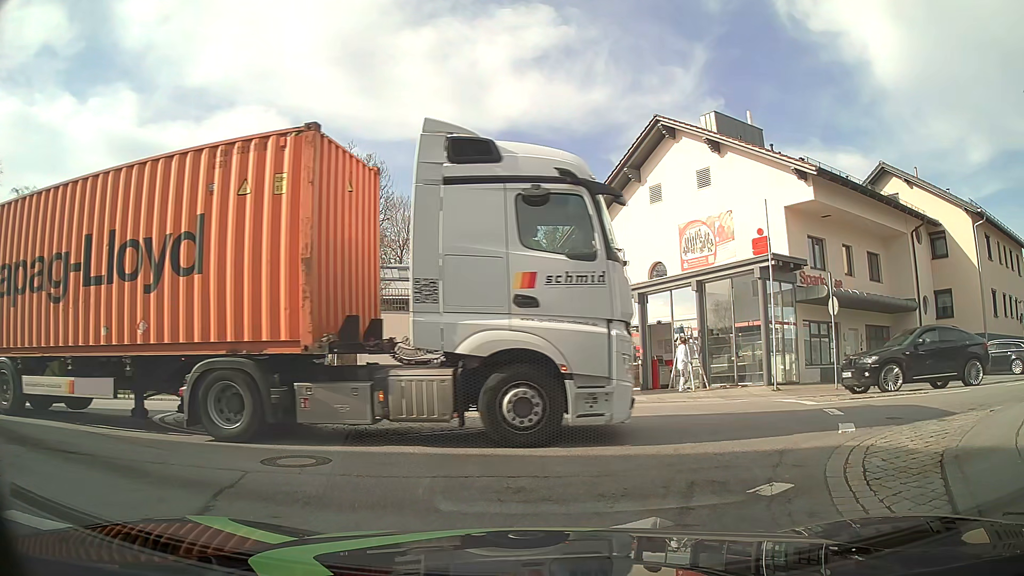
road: unclassified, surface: asphalt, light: Day
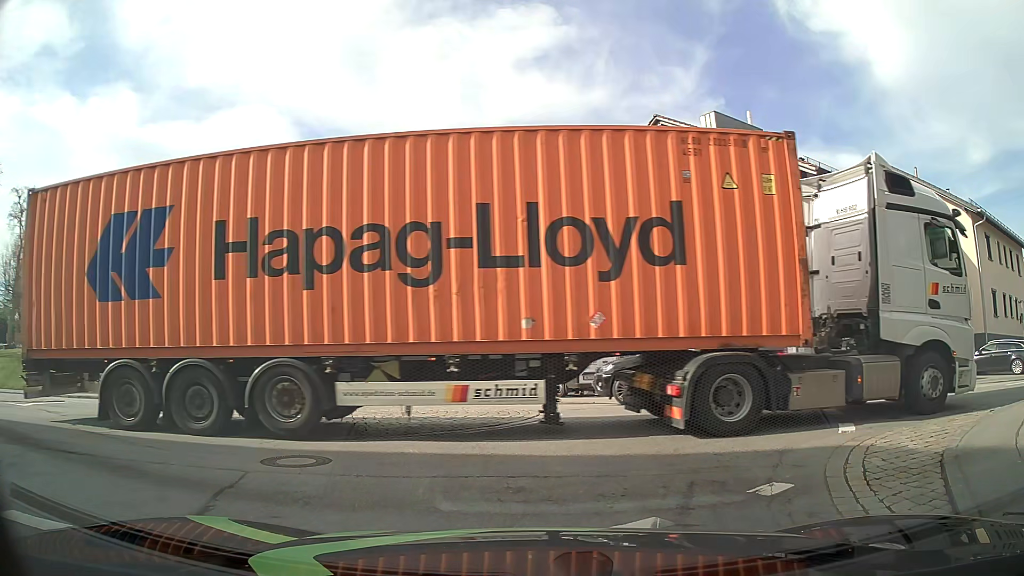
(0.0, 0.0) m; 0°
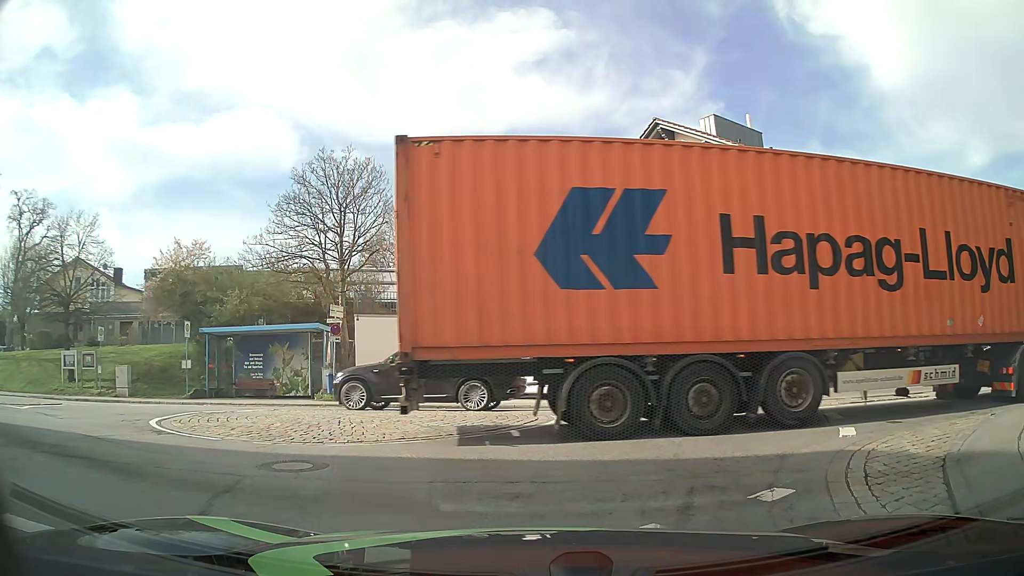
(0.0, +0.1) m; 0°
